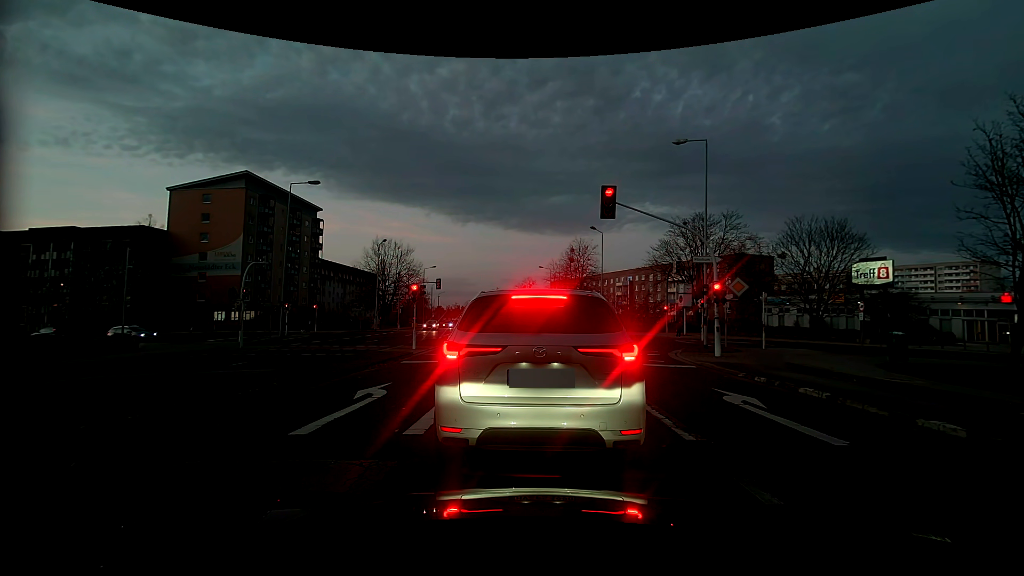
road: tertiary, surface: concrete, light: Dusk
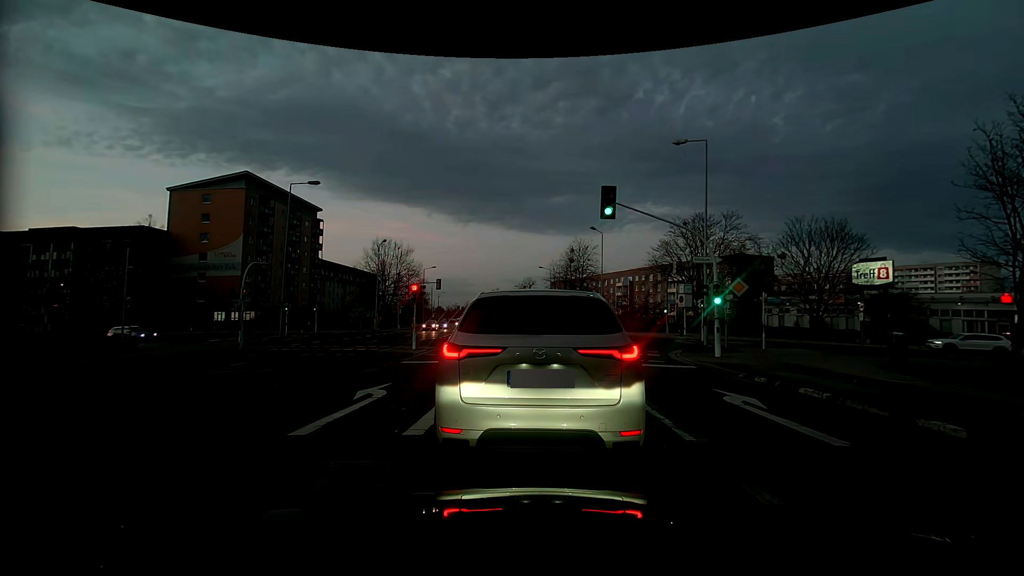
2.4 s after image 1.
(0.0, 0.0) m; 0°
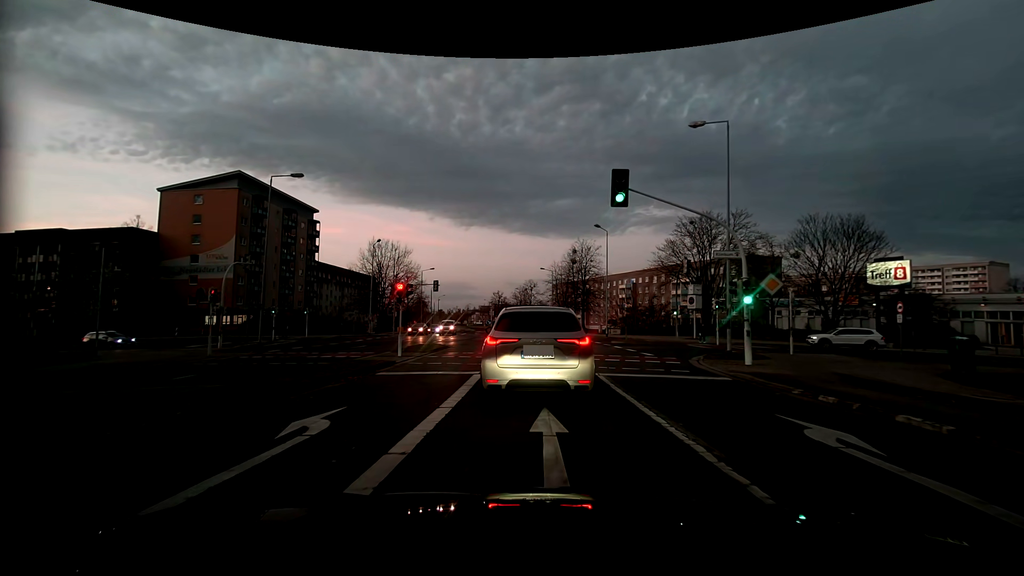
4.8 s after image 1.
(0.0, +3.0) m; -1°
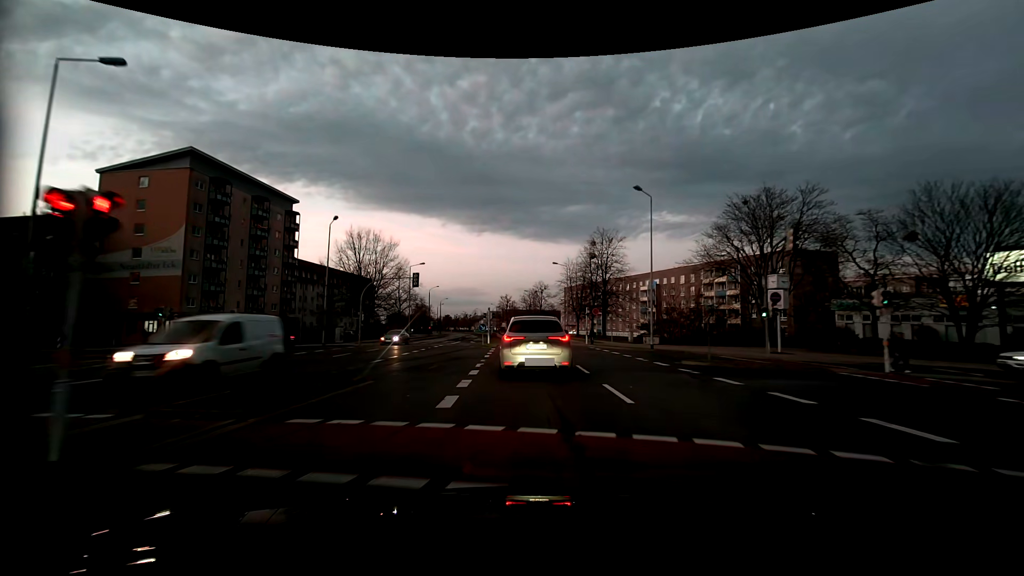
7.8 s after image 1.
(+0.1, +15.8) m; -2°
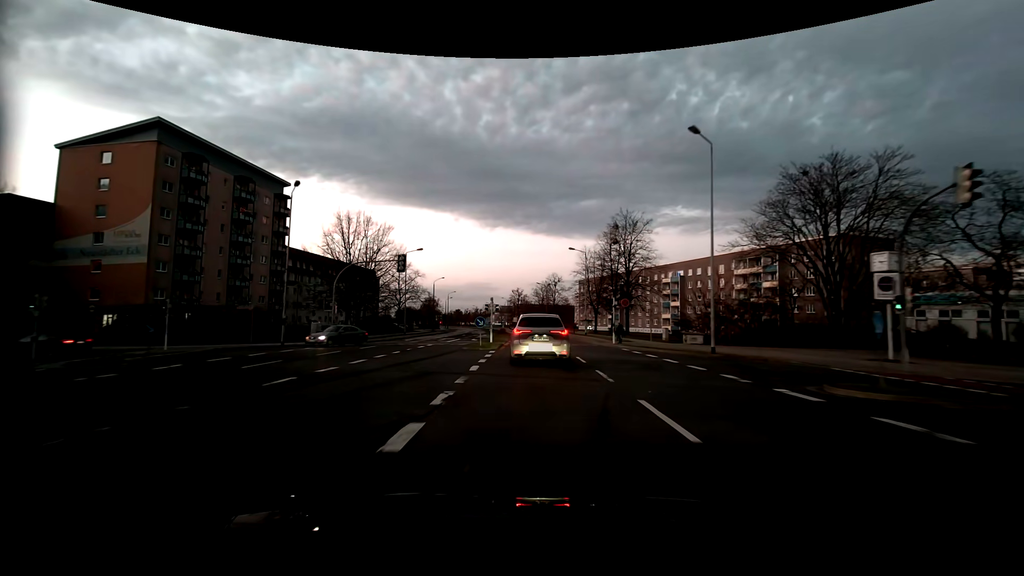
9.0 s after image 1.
(+0.1, +9.4) m; 0°
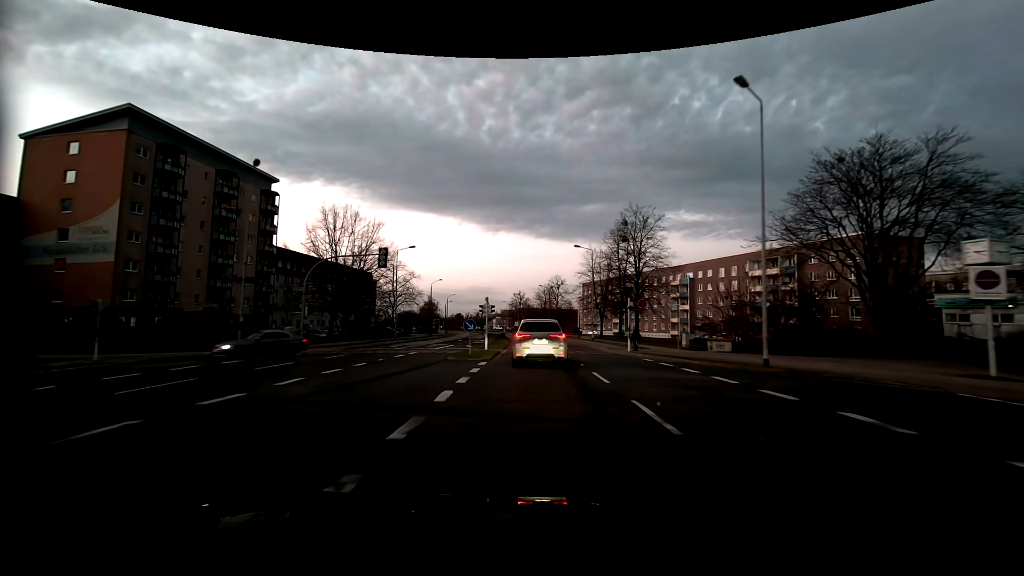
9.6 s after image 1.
(0.0, +5.4) m; 0°
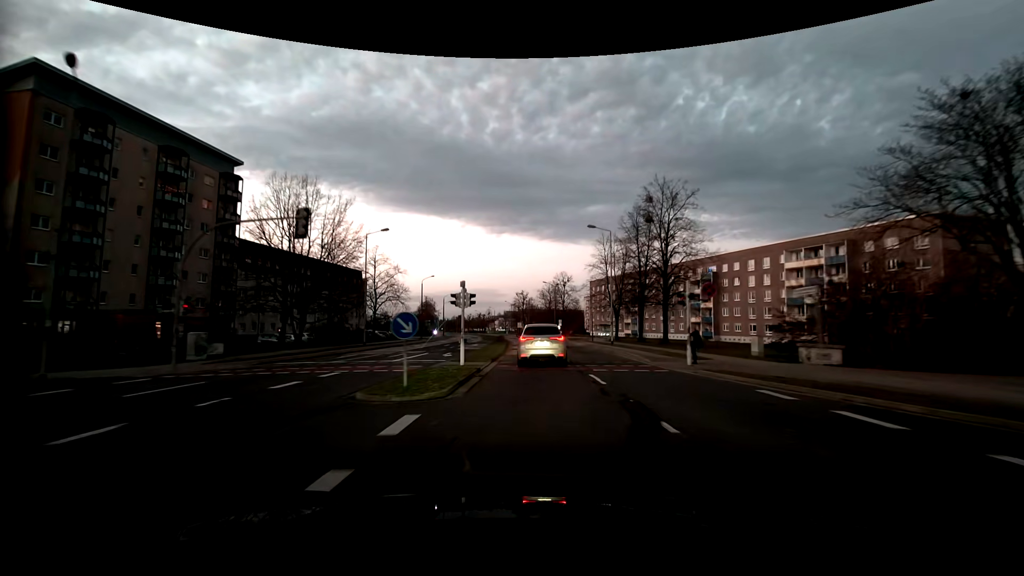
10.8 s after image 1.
(0.0, +12.2) m; 0°
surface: asphalt
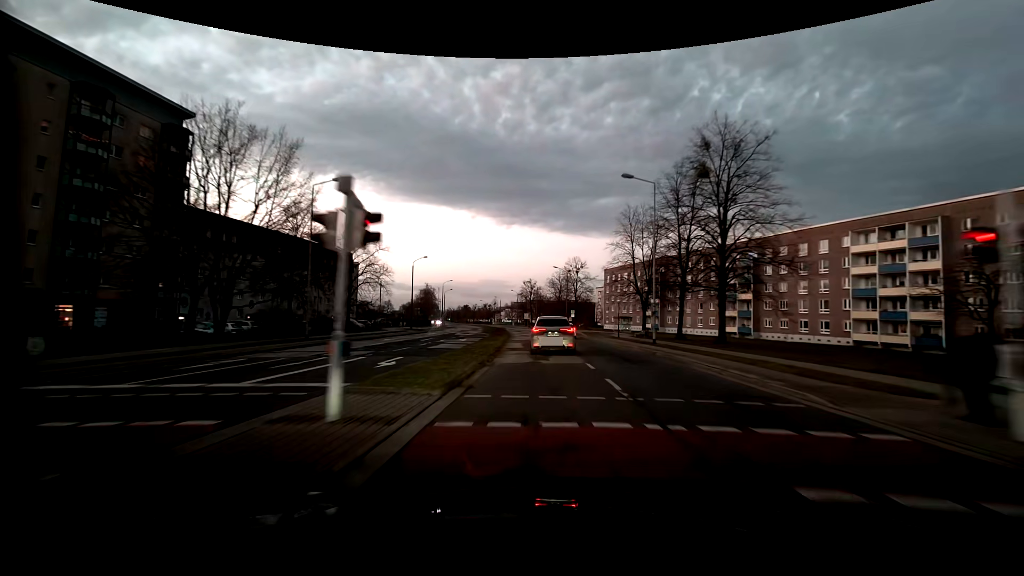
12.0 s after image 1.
(-0.2, +13.6) m; -2°
(0, +10) (0, +20) (0, +30) (0, +40) (0, +50) (0, +60) (+1, +70) (0, +80) (0, +90) (-1, +100) m
